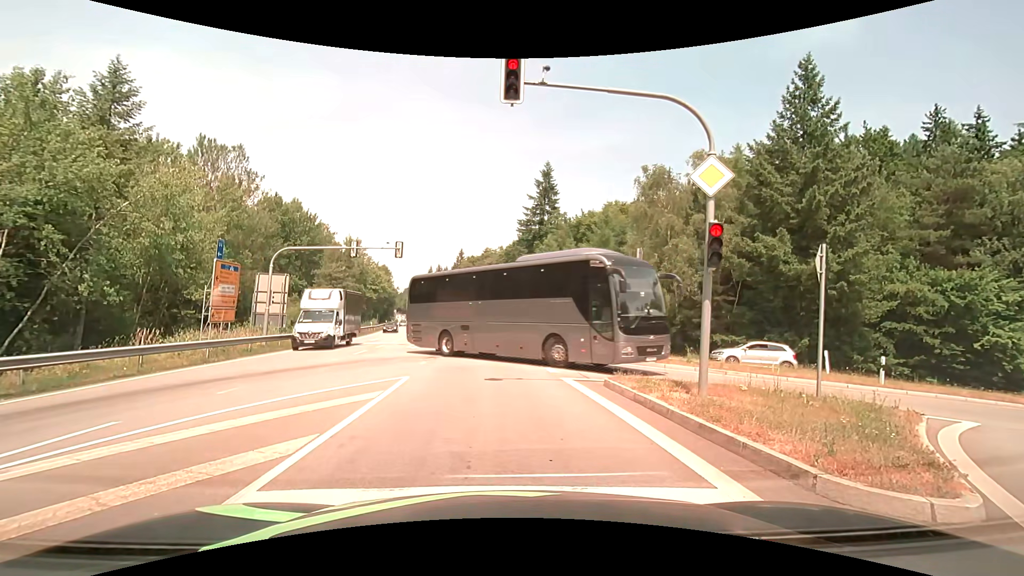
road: secondary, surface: asphalt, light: Day
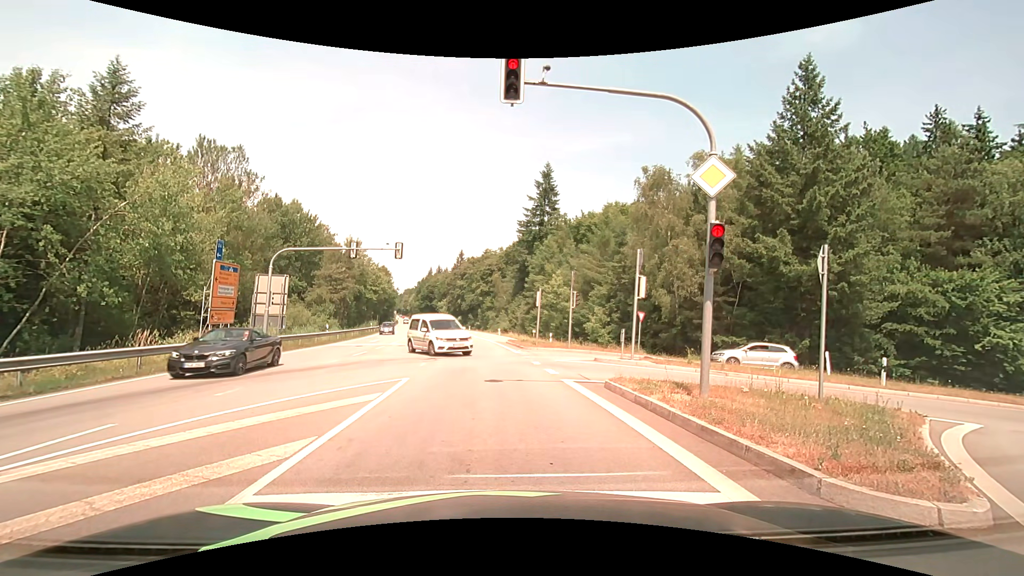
(0.0, +0.2) m; 0°
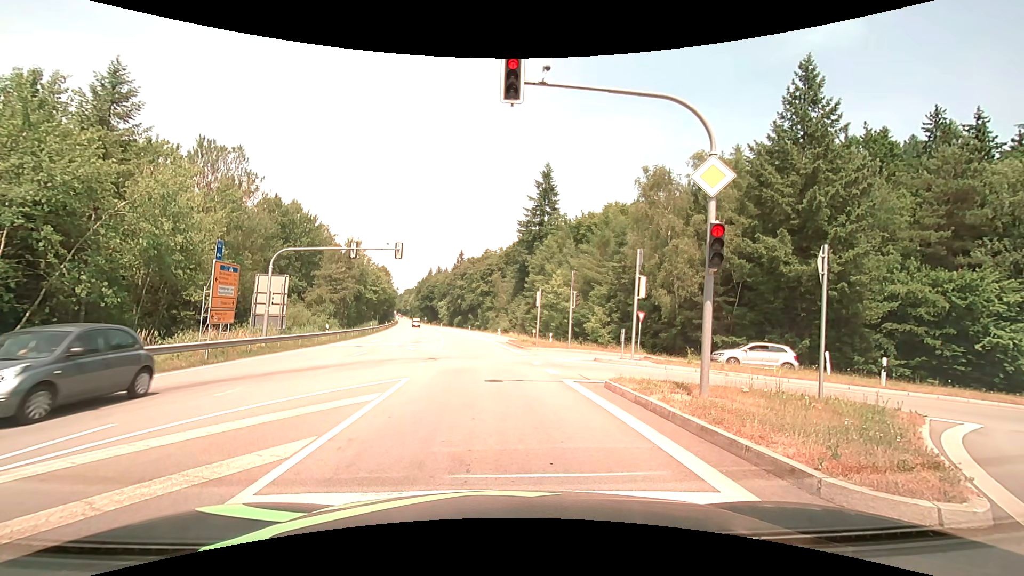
(0.0, 0.0) m; 0°
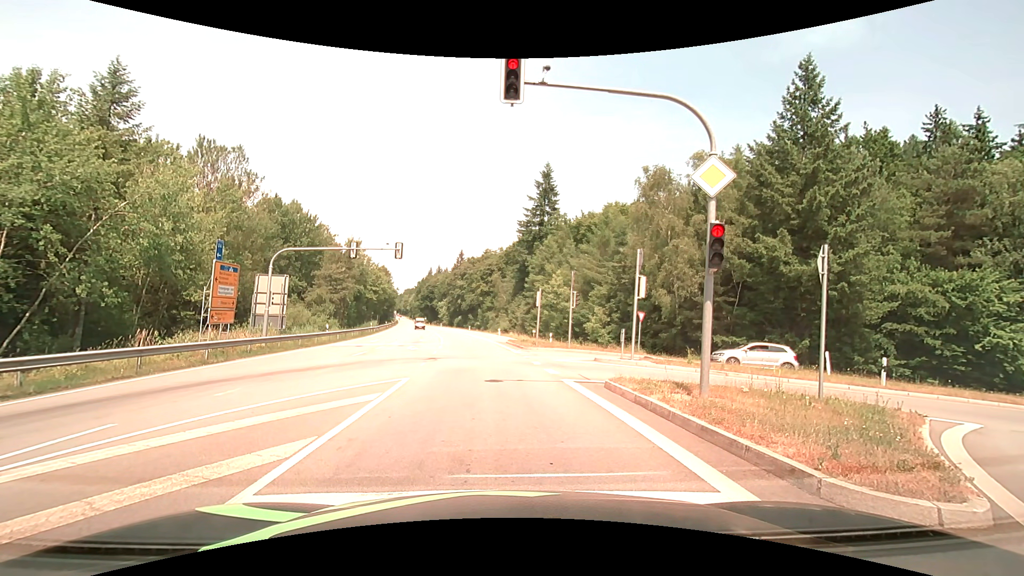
(0.0, 0.0) m; 0°
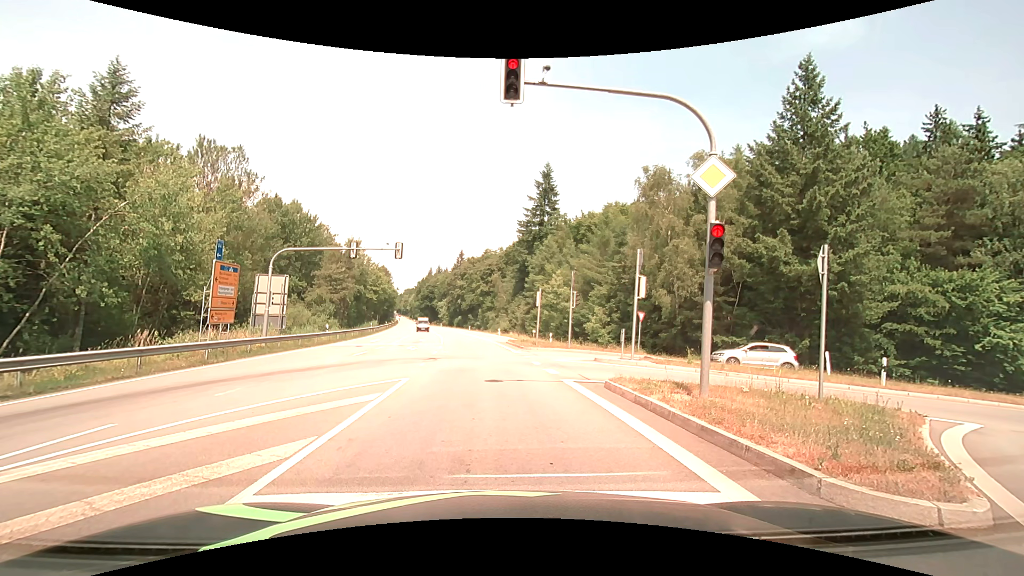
(0.0, 0.0) m; 0°
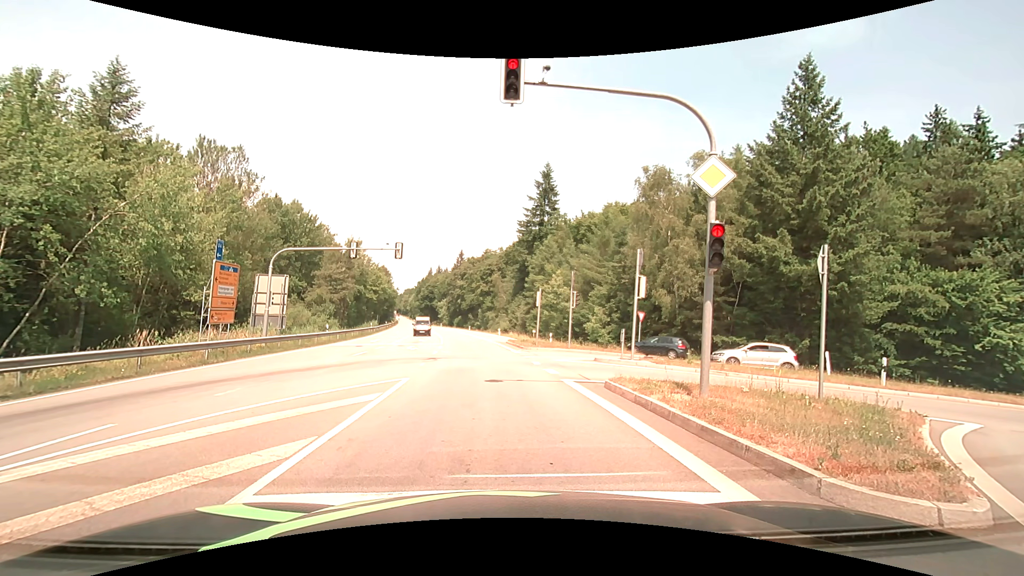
(0.0, 0.0) m; 0°
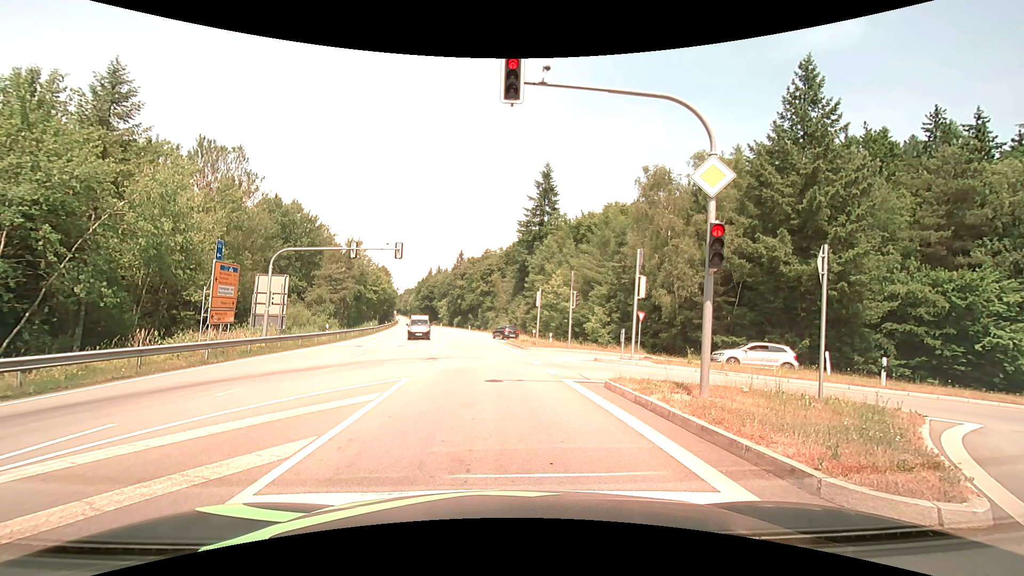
(0.0, 0.0) m; 0°
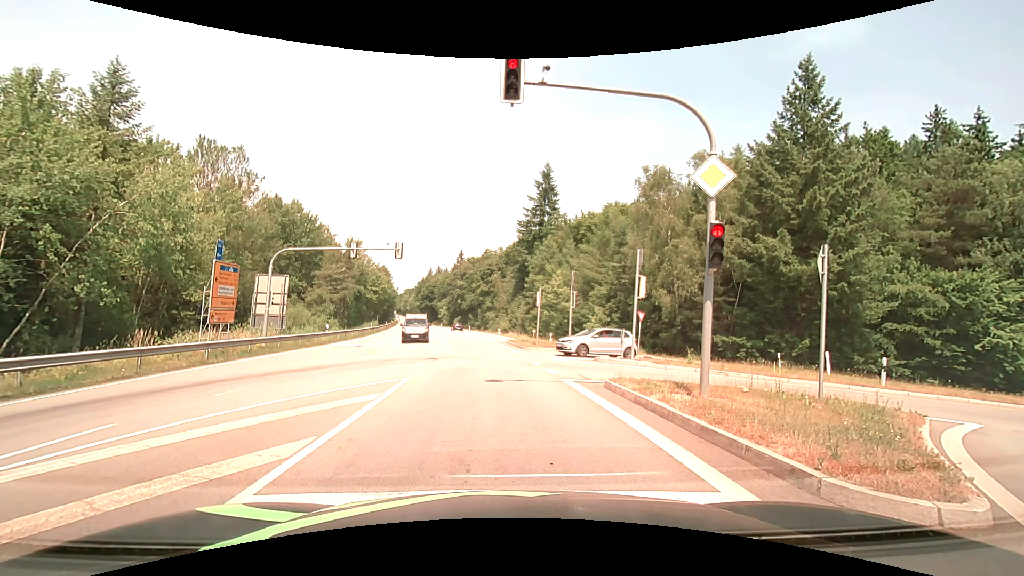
(0.0, 0.0) m; 0°
(0, +10) (-1, +20) (-2, +30) (-3, +40) (-4, +50) (-6, +60) (-8, +69) (-9, +79) (-11, +89) (-13, +99) m
